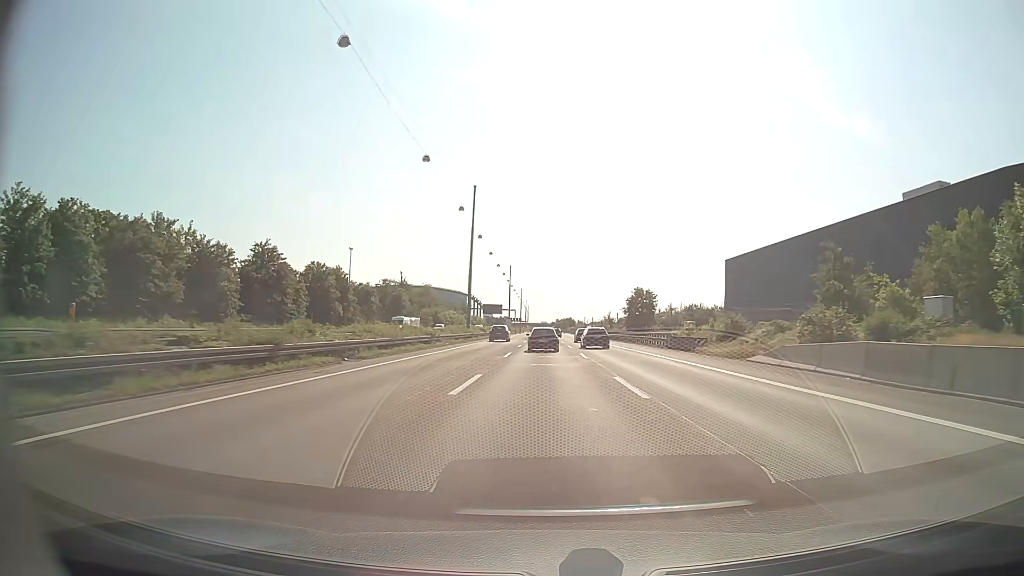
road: motorway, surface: asphalt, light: Day
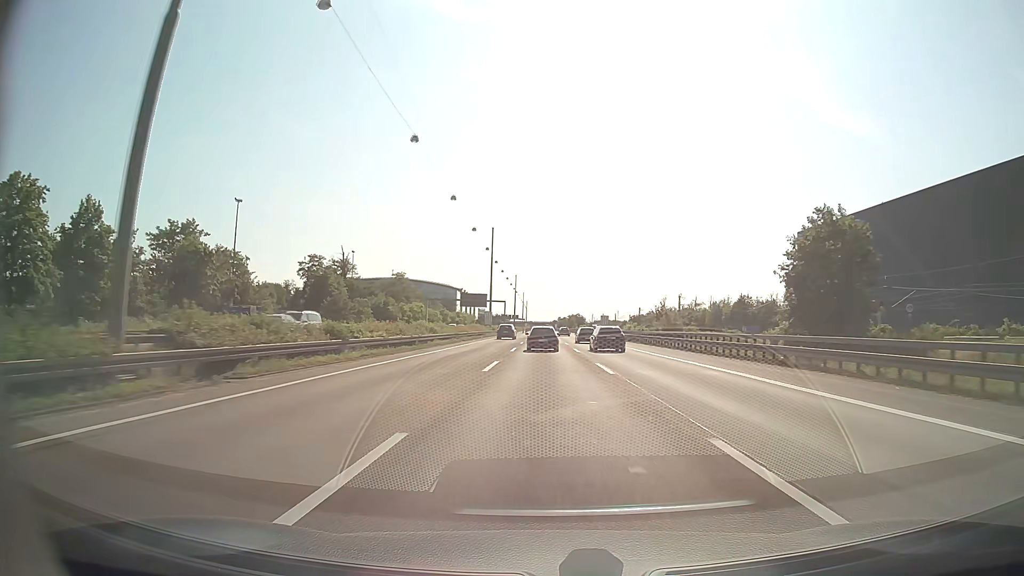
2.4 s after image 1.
(-0.1, +64.9) m; 0°
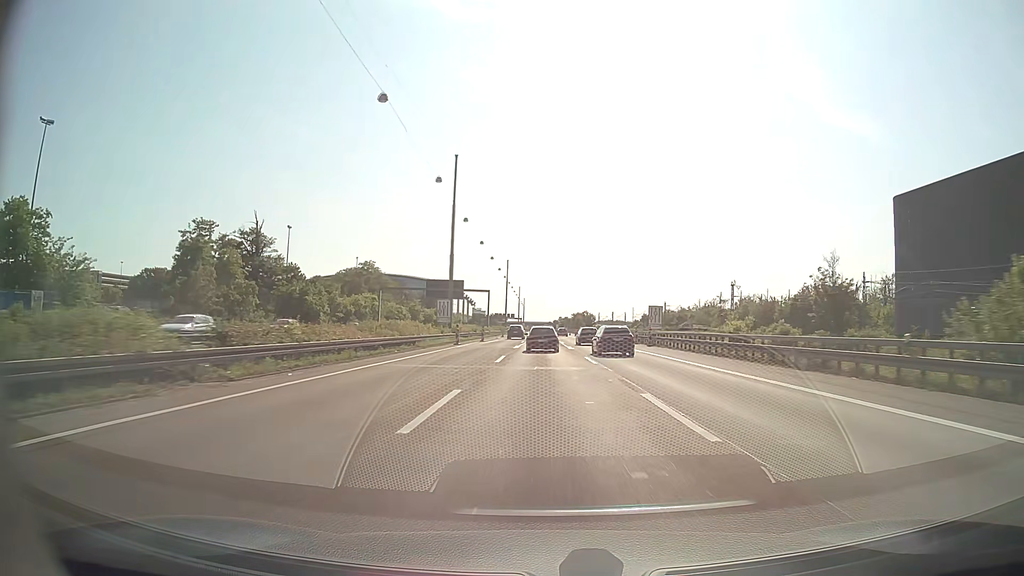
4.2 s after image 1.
(+0.1, +48.1) m; 0°
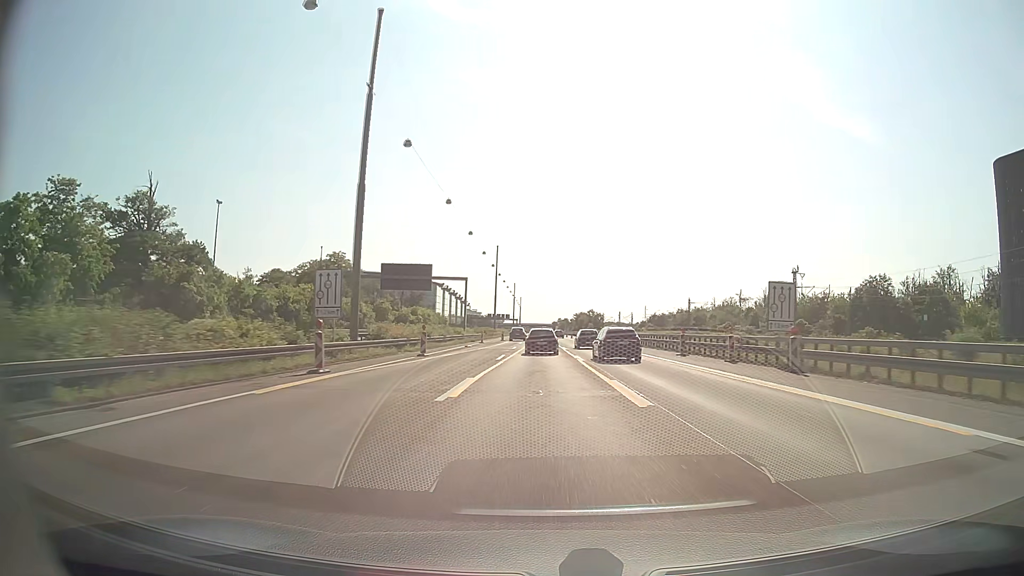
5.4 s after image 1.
(0.0, +31.8) m; 0°
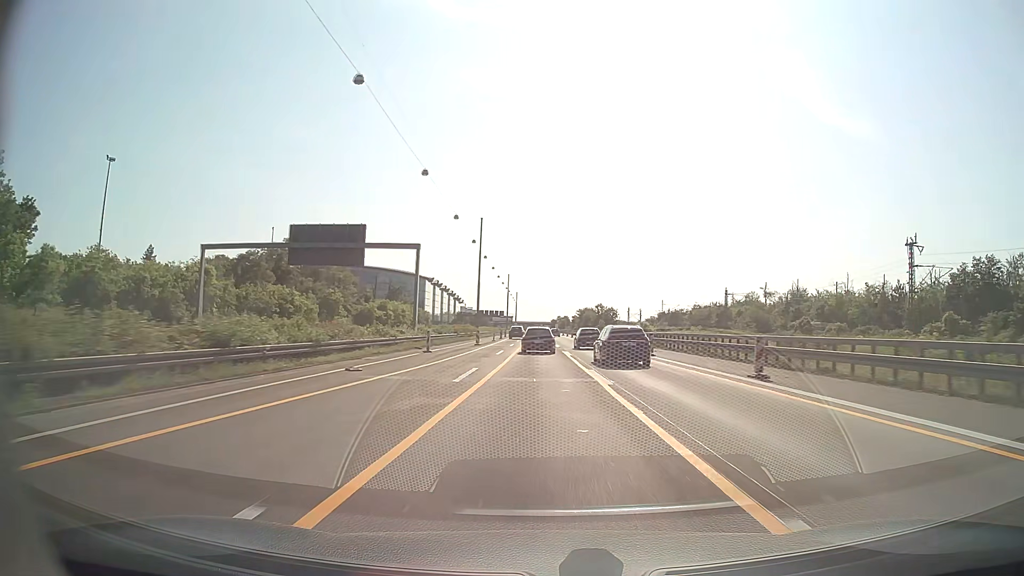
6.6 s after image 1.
(0.0, +31.5) m; 0°
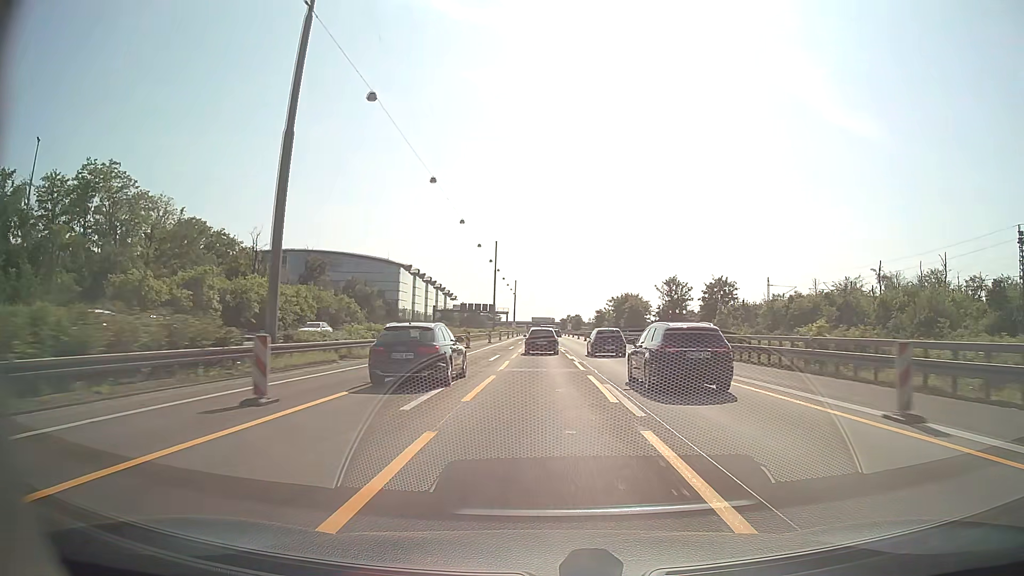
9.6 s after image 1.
(-0.4, +77.8) m; -1°
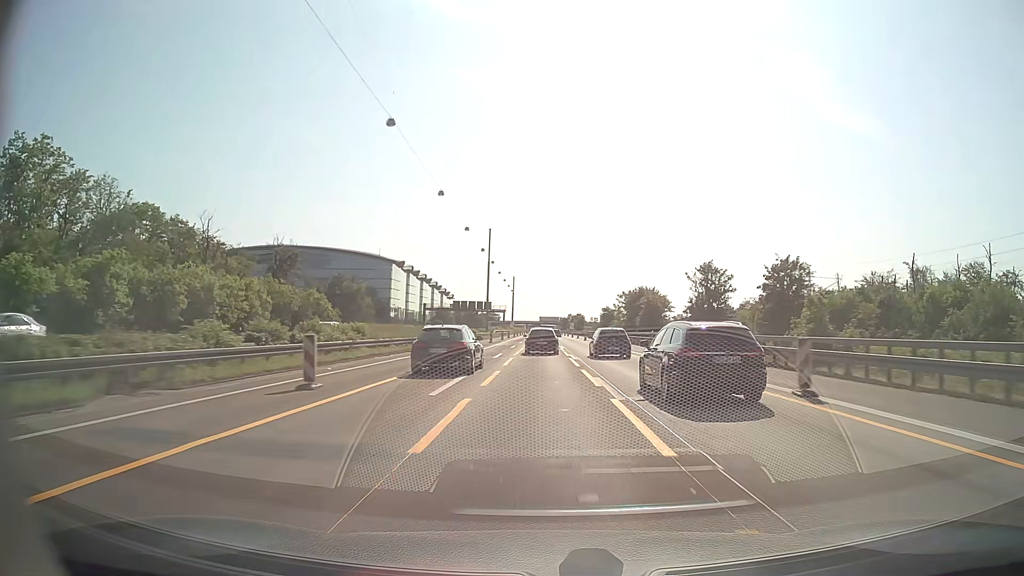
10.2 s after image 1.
(0.0, +15.4) m; 0°
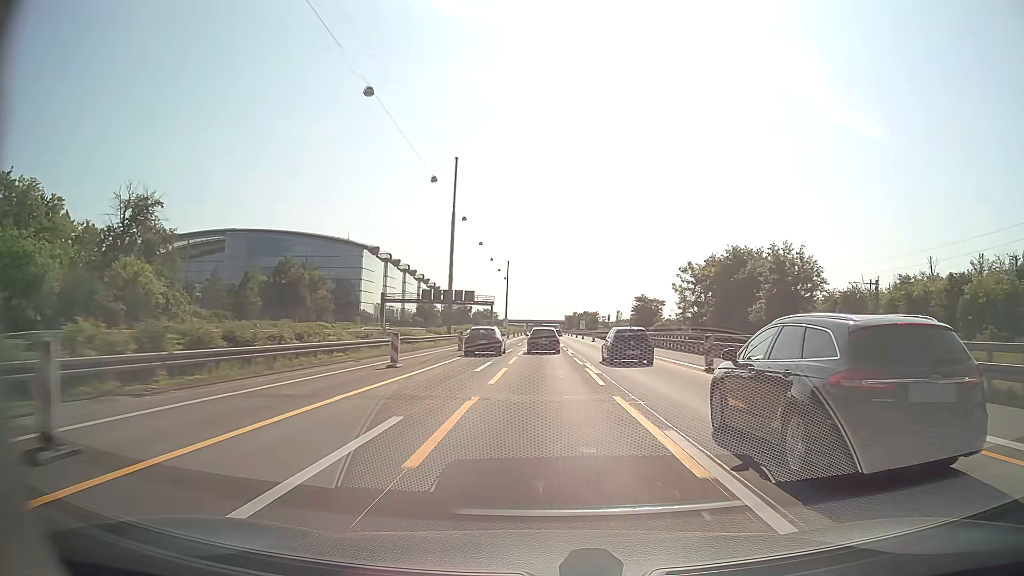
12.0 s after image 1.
(-0.1, +46.0) m; 0°
(0, +10) (0, +20) (0, +30) (0, +40) (0, +50) (0, +60) (0, +70) (0, +80) (0, +90) (0, +100) m
